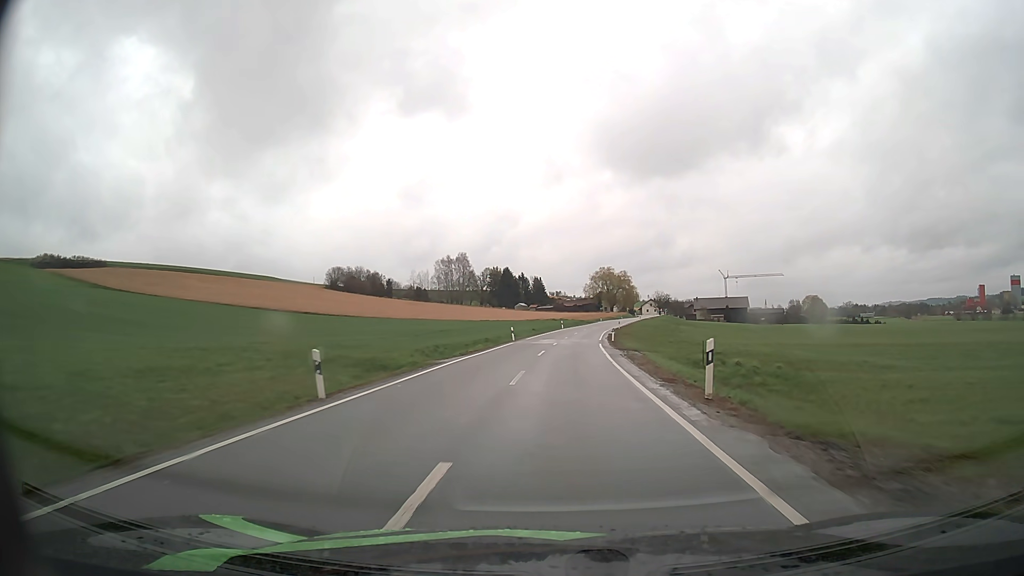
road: secondary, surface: asphalt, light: Day
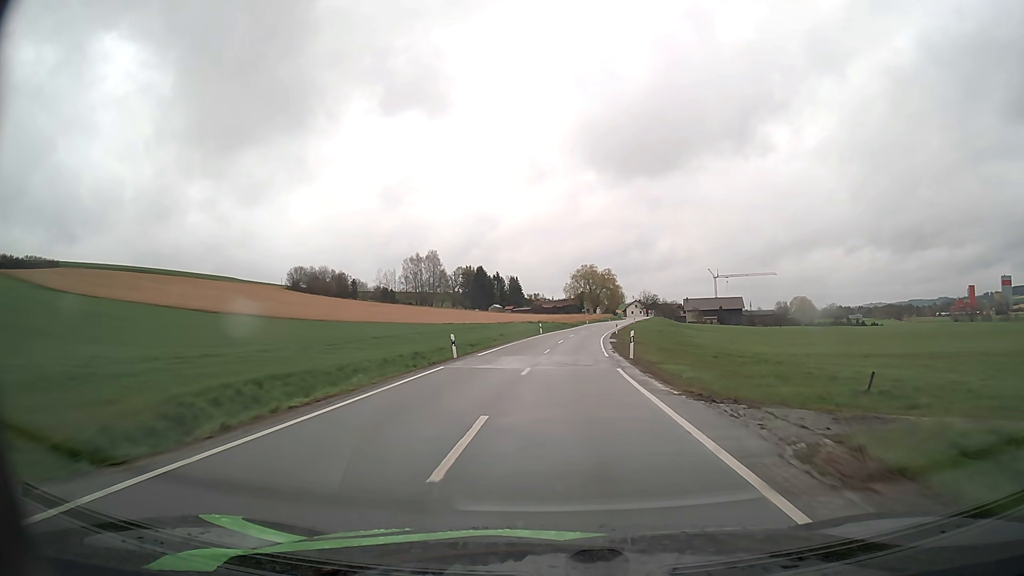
(+0.3, +20.9) m; +2°
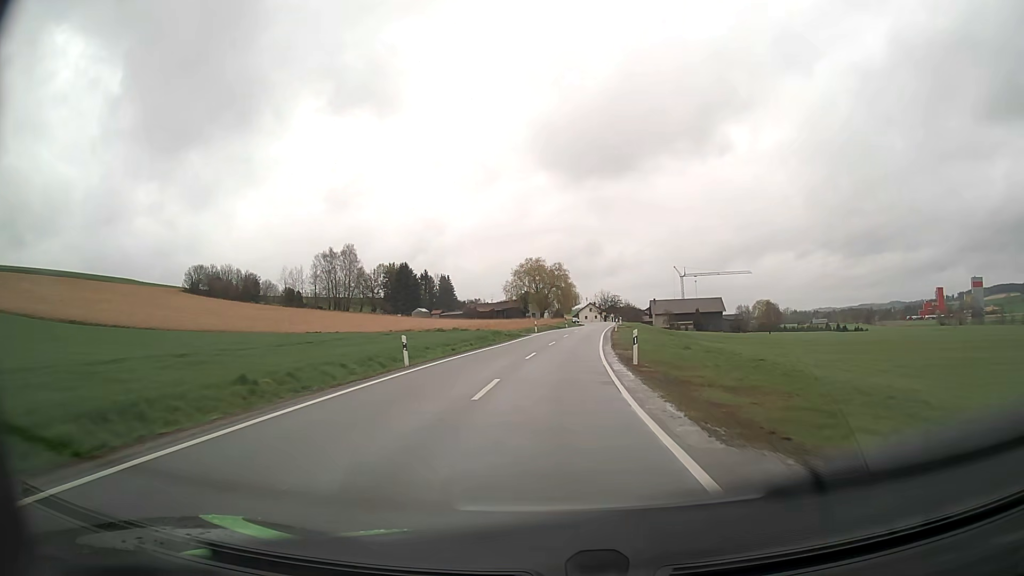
(+1.8, +42.6) m; +5°
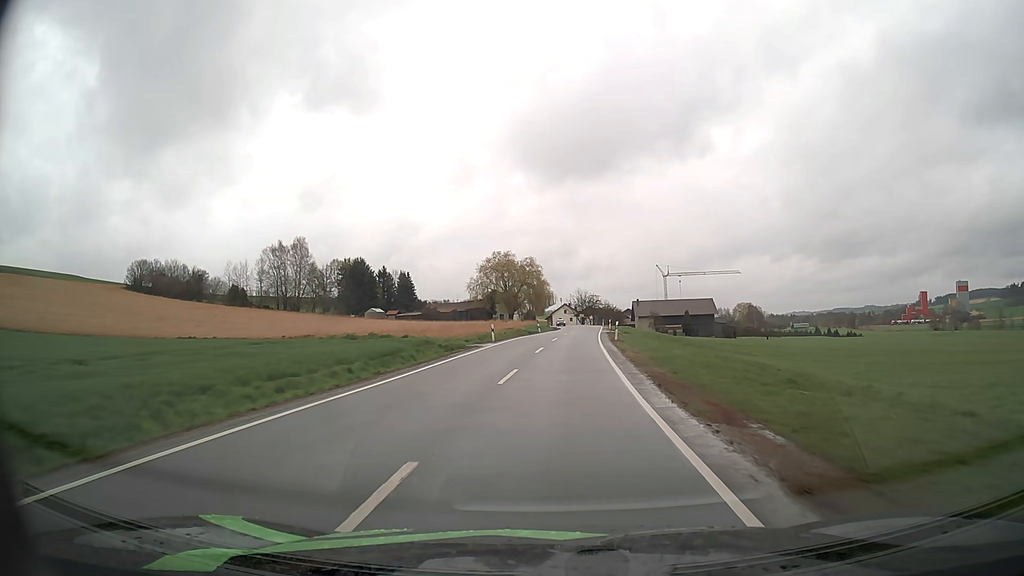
(+0.4, +21.3) m; +2°
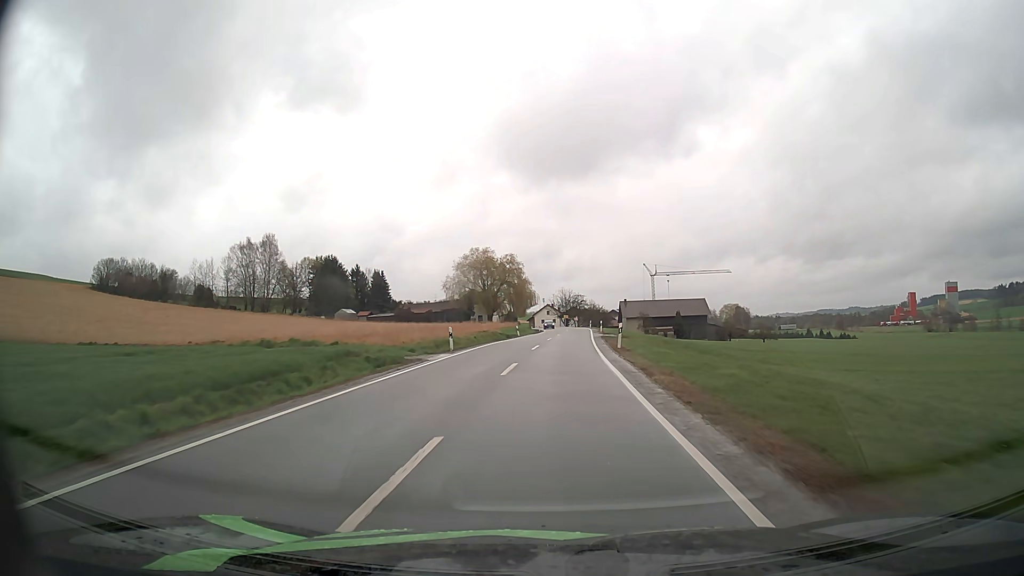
(+0.1, +10.6) m; +1°
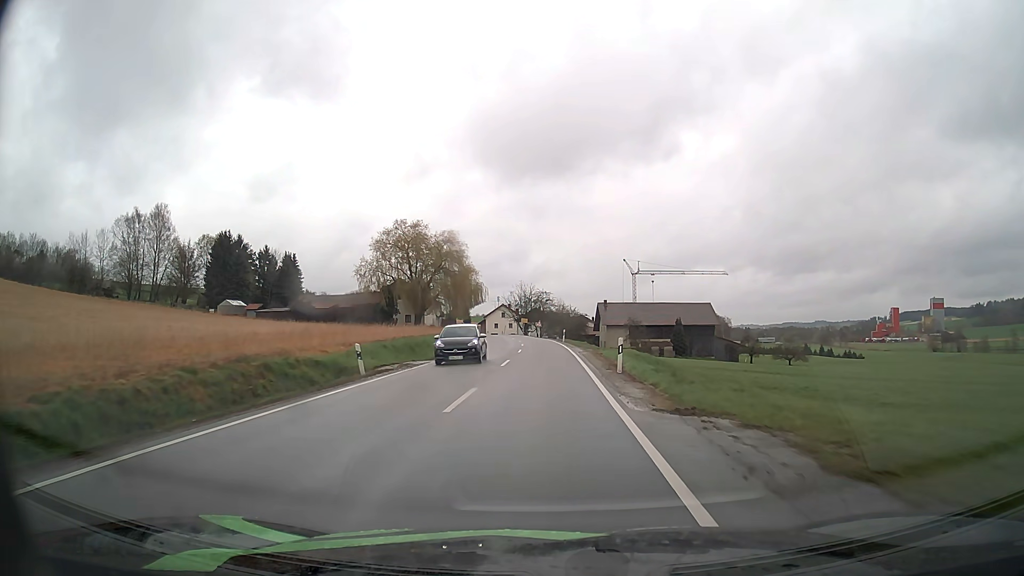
(+1.5, +41.4) m; +3°
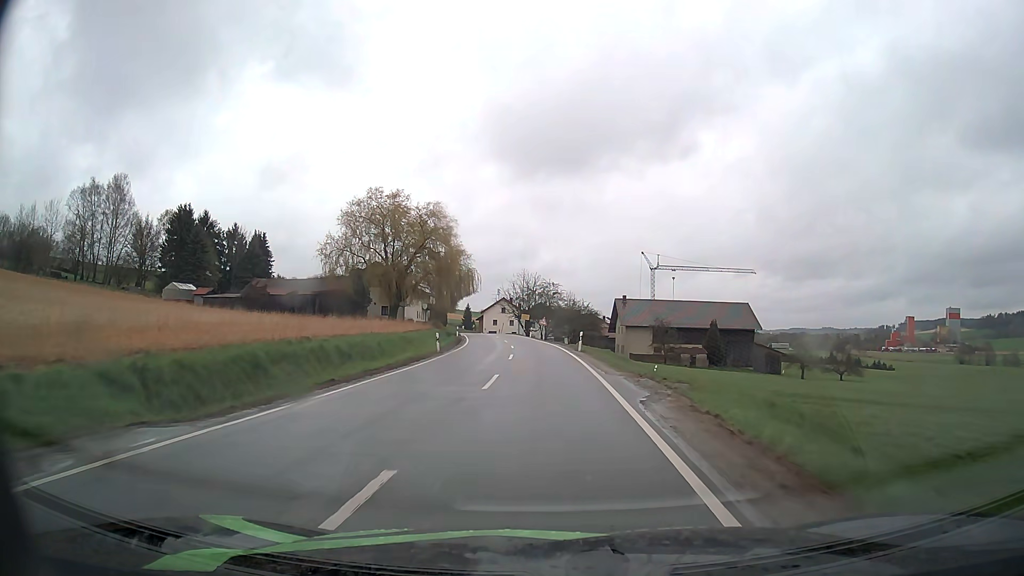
(0.0, +20.4) m; 0°
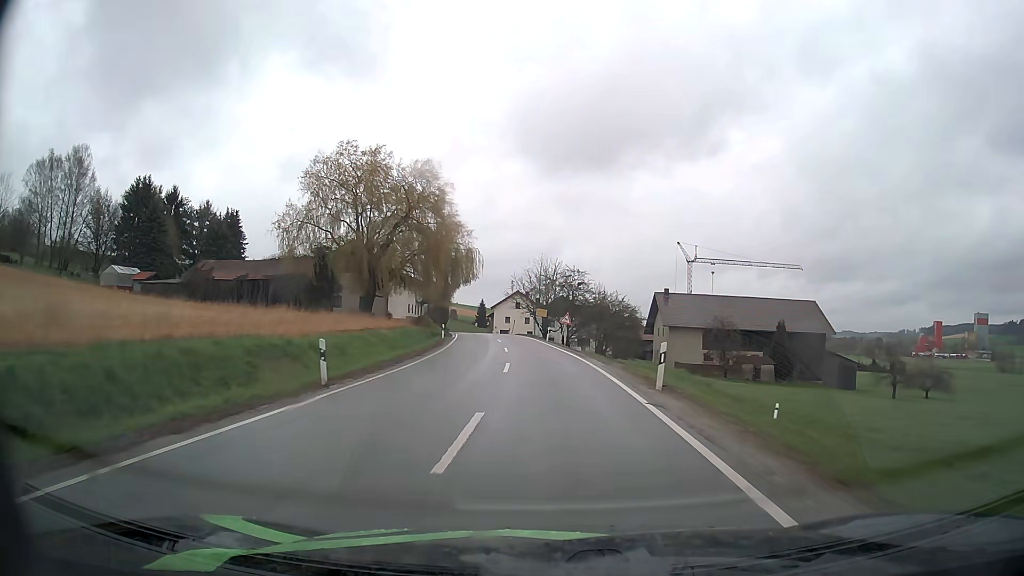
(-0.3, +20.3) m; -2°
(0, +10) (0, +20) (-1, +30) (-1, +40) (-2, +50) (-4, +60) (-5, +70) (-7, +80) (-9, +89) (-10, +99) m
